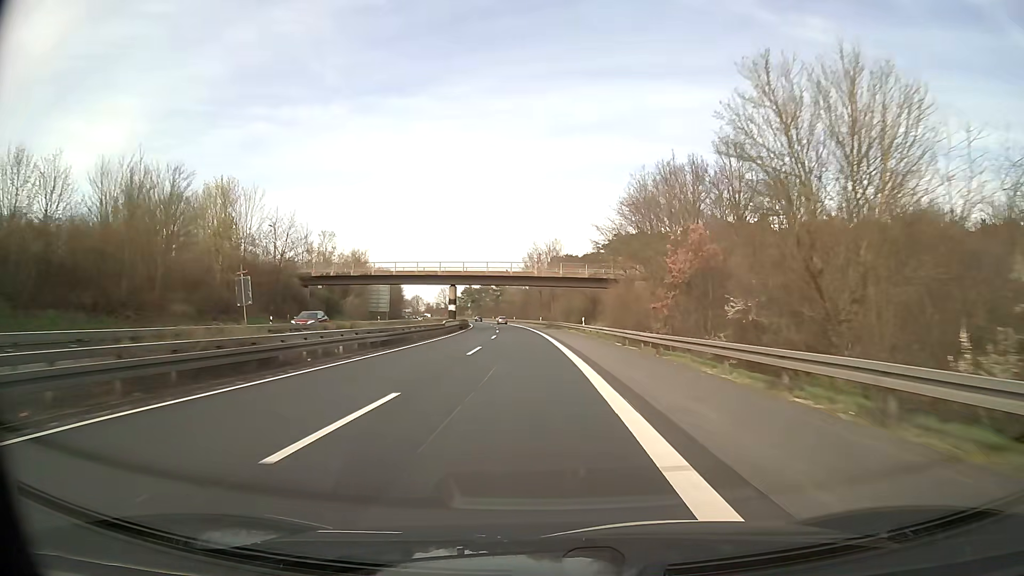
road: trunk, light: Day
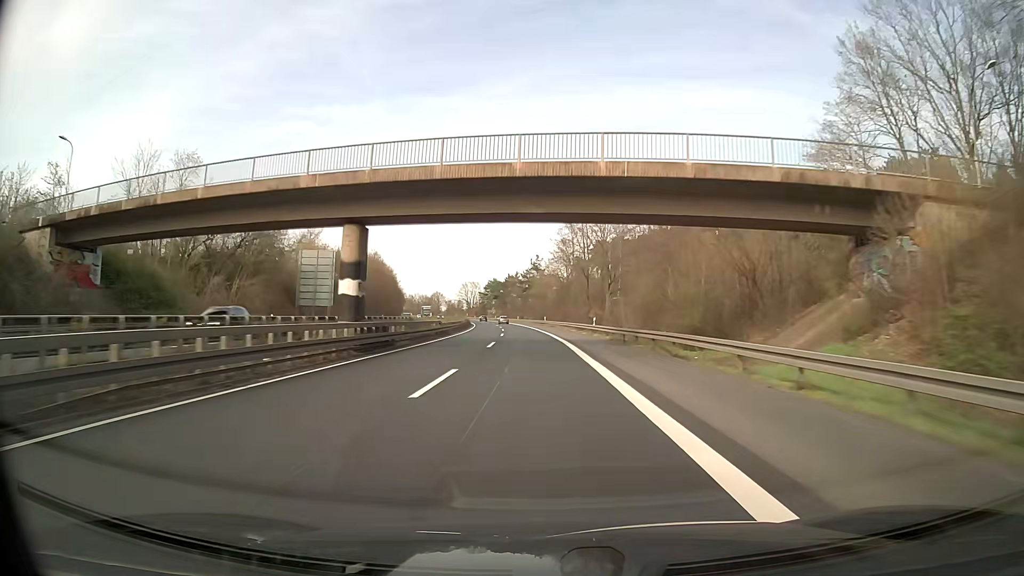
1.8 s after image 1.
(-1.4, +52.2) m; -3°
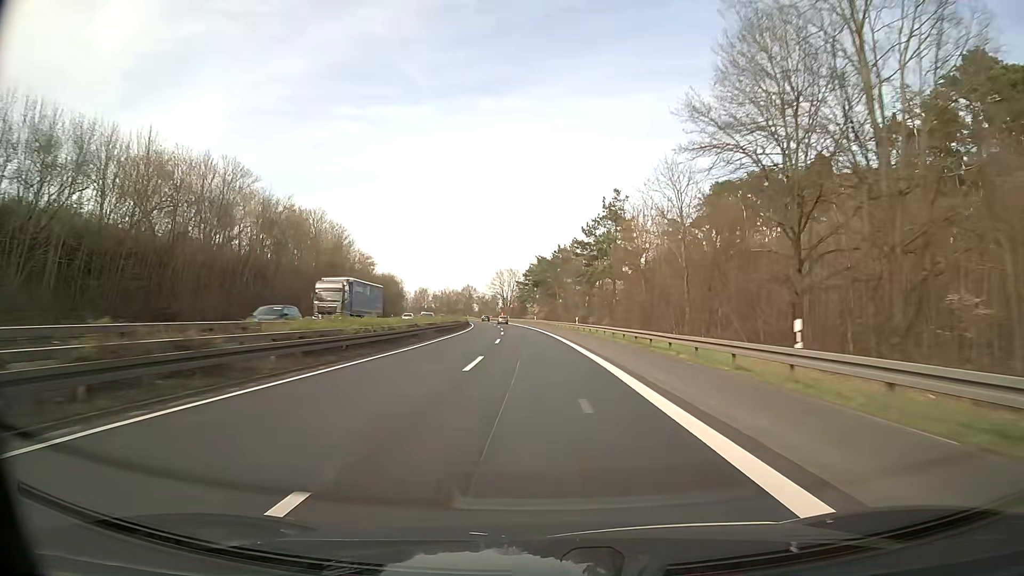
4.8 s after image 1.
(-3.5, +87.0) m; -5°
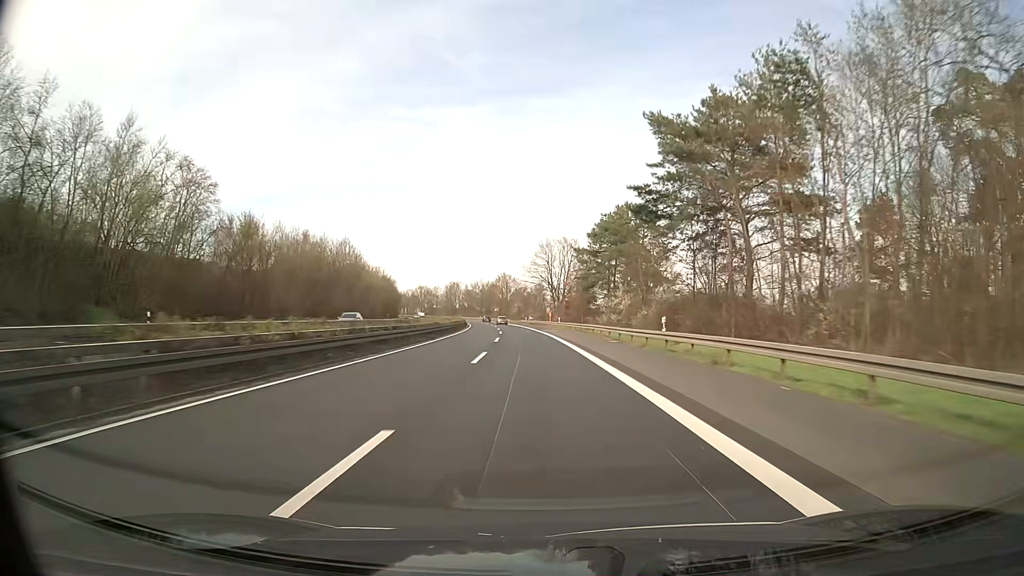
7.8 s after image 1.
(-3.4, +87.1) m; -5°
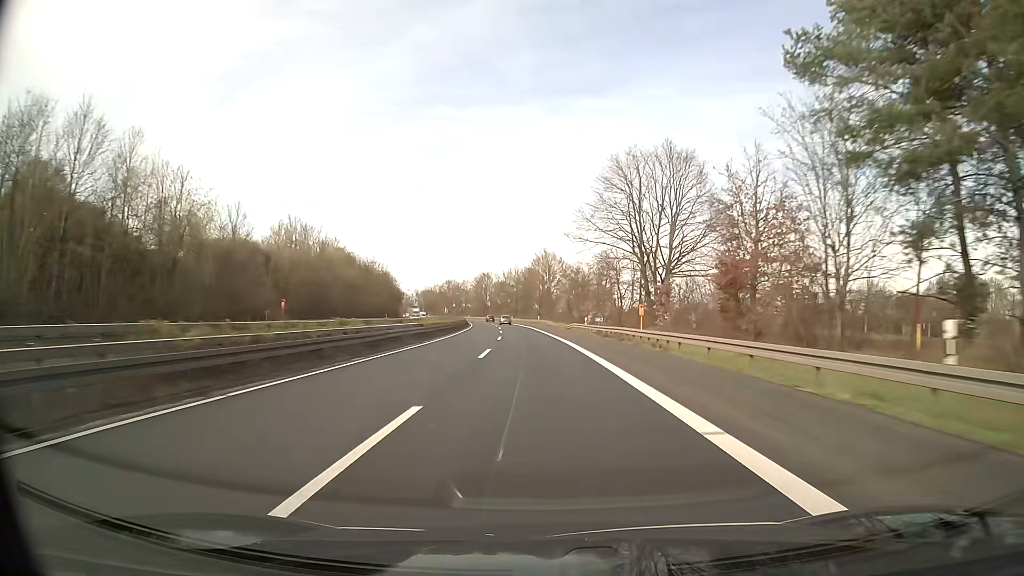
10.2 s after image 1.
(-2.6, +69.8) m; -4°
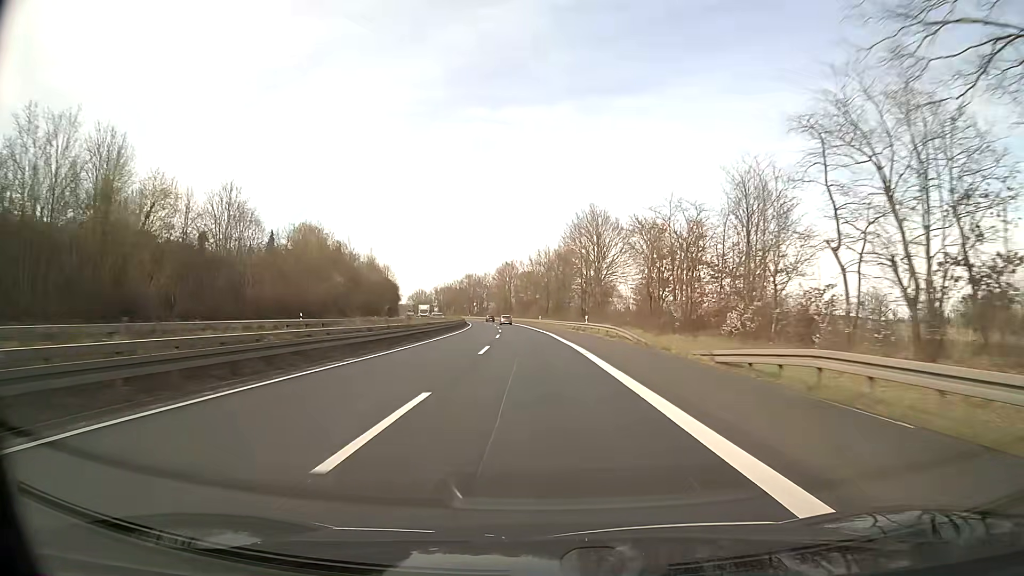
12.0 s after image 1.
(-1.2, +52.3) m; -3°
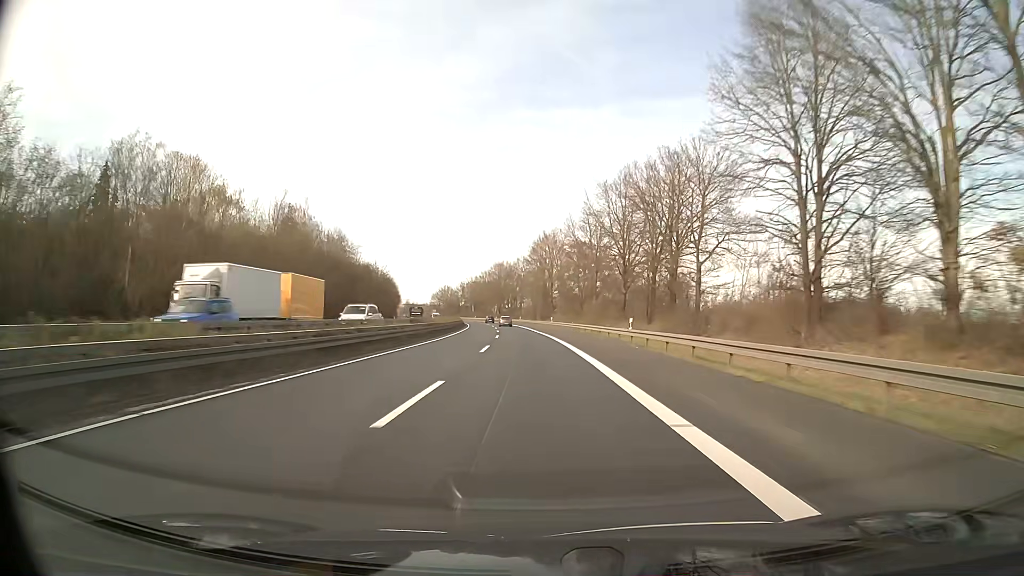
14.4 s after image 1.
(-2.2, +69.6) m; -4°
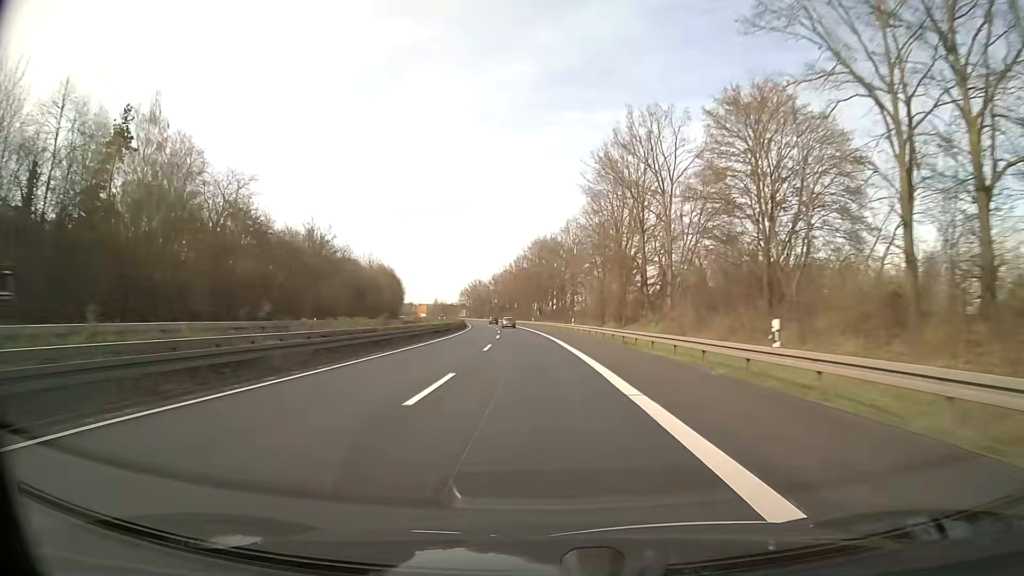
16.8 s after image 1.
(-2.5, +69.7) m; -4°
(0, +10) (0, +20) (0, +30) (-1, +40) (-1, +50) (-2, +60) (-3, +70) (-3, +80) (-4, +90) (-5, +100) m
